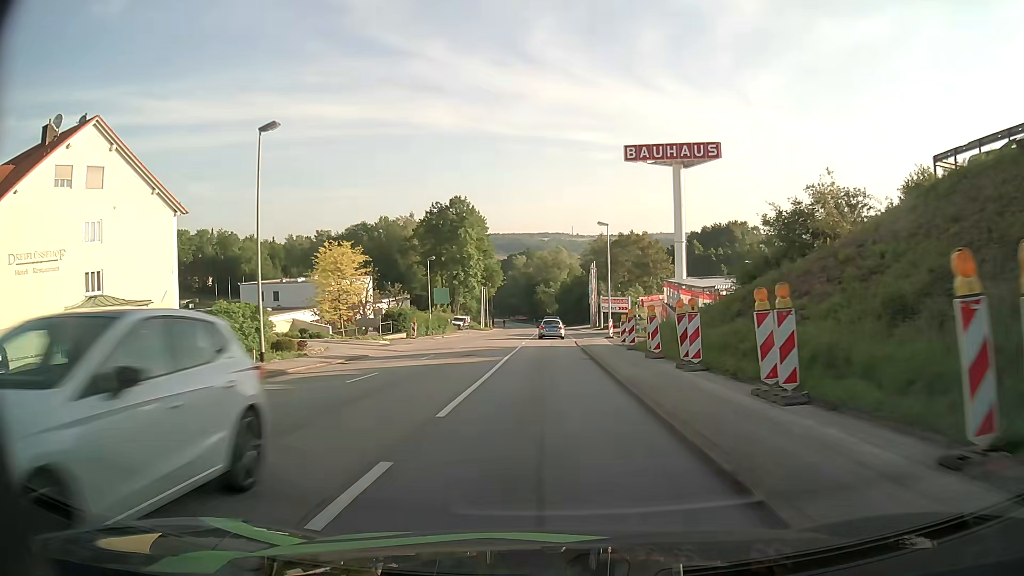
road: tertiary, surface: asphalt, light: Day
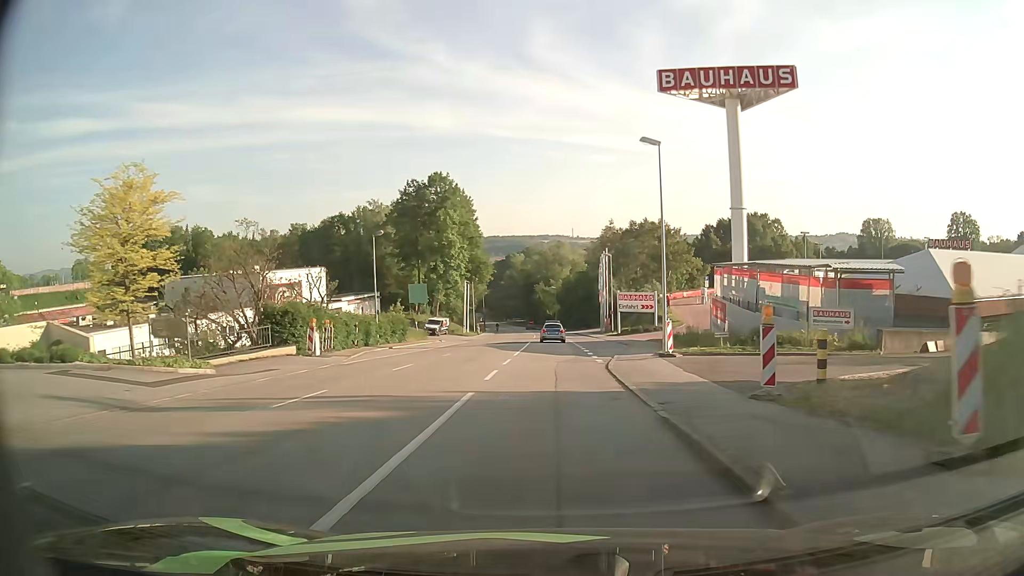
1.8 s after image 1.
(+0.1, +22.6) m; 0°
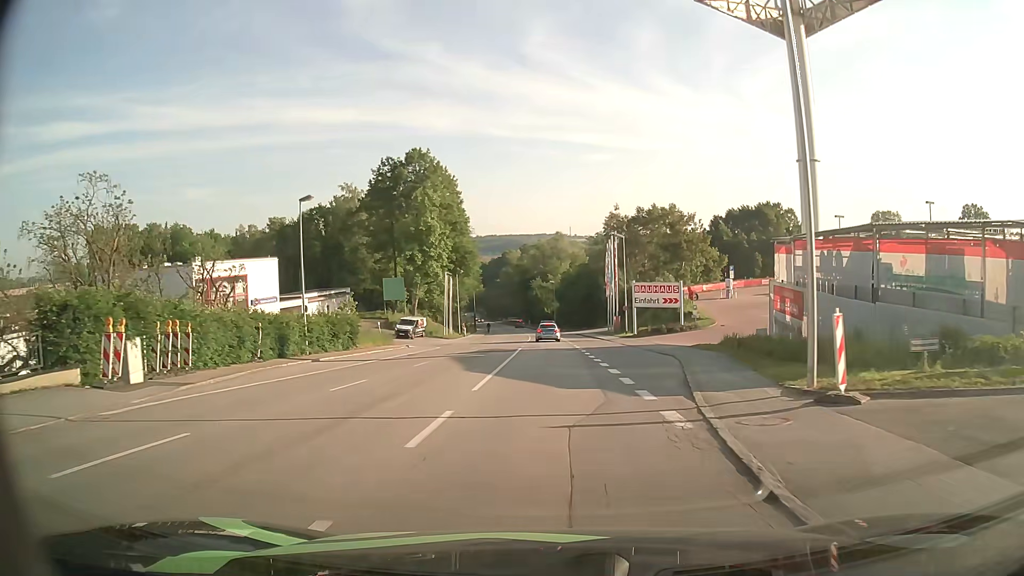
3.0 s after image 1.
(0.0, +14.6) m; 0°
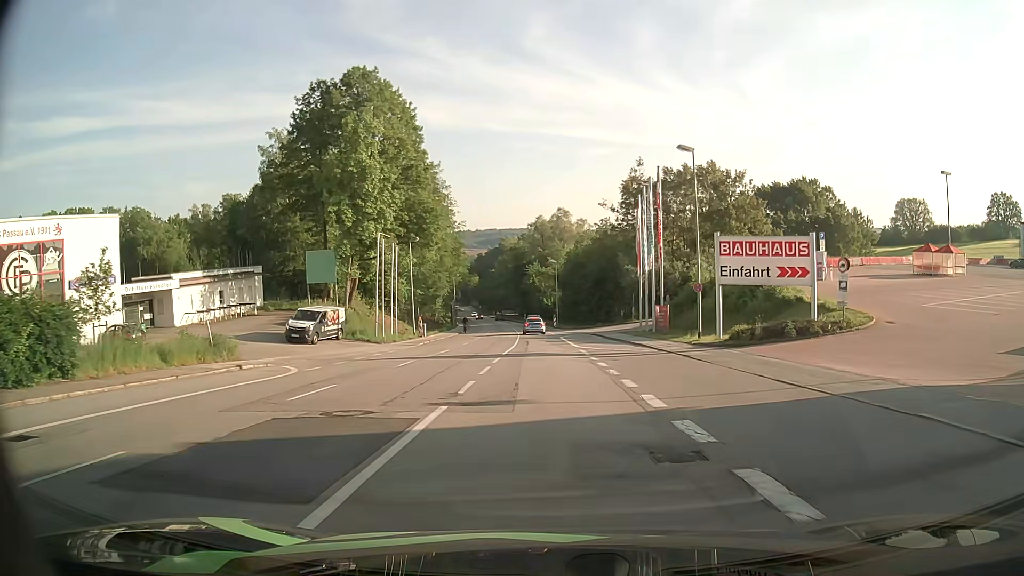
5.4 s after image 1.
(+0.1, +28.5) m; 0°
(0, +10) (0, +20) (0, +30) (-1, +40) (-1, +50) (-1, +60) (-2, +70) (-3, +80) (-3, +90) (-4, +100) m
